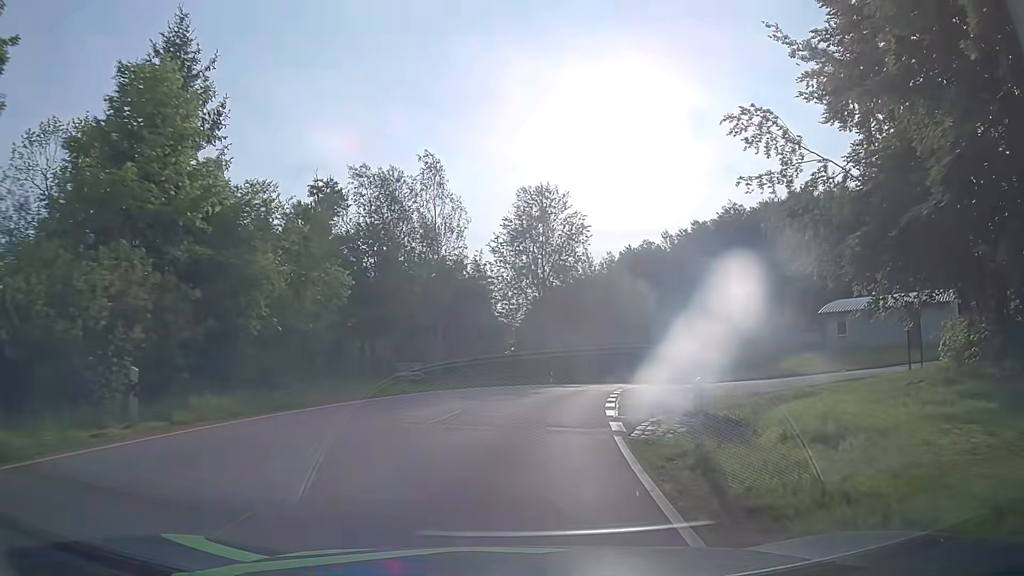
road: tertiary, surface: asphalt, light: Day
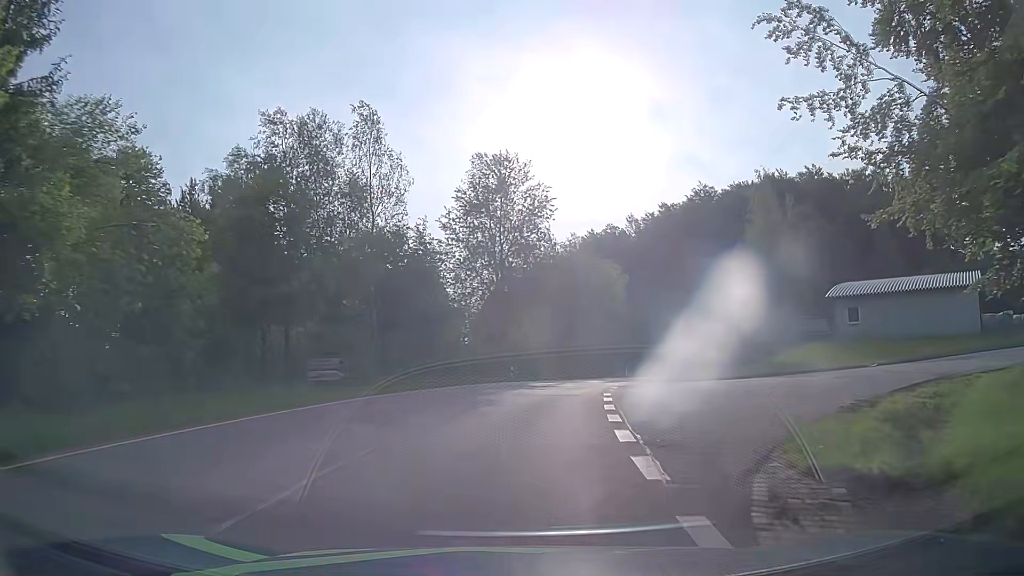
(+0.3, +8.1) m; +5°
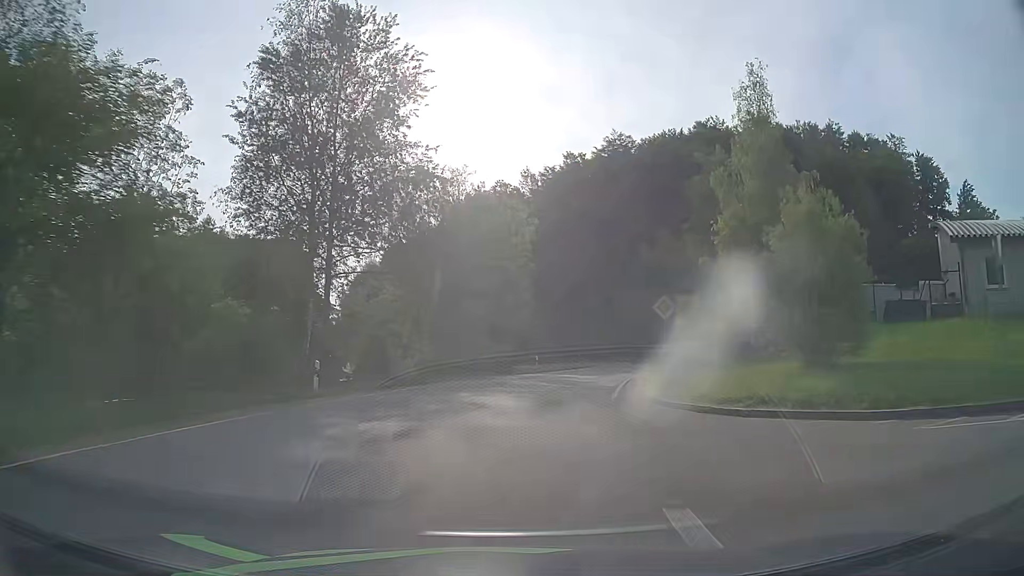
(+1.9, +23.9) m; +10°
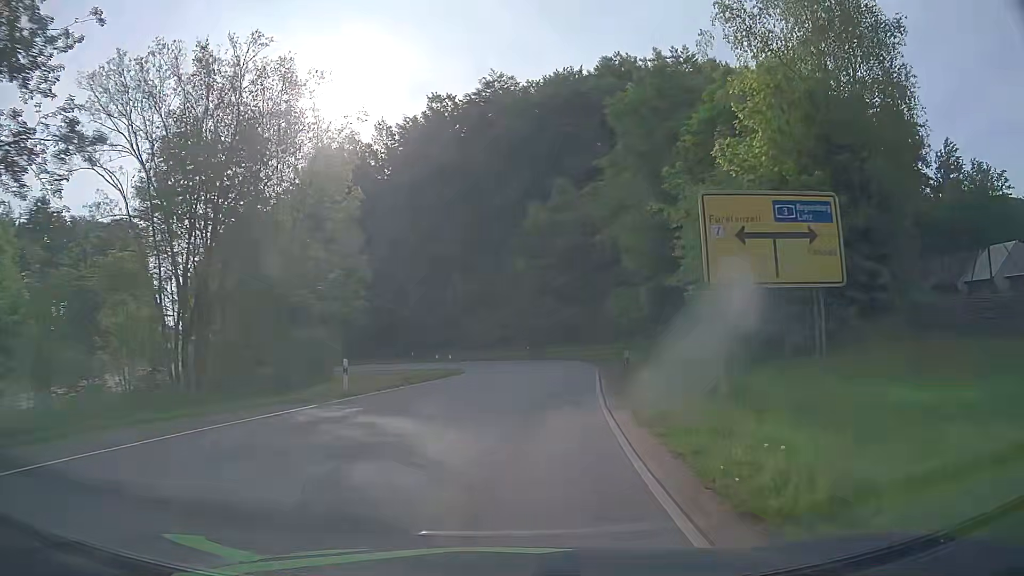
(+2.3, +22.5) m; +11°
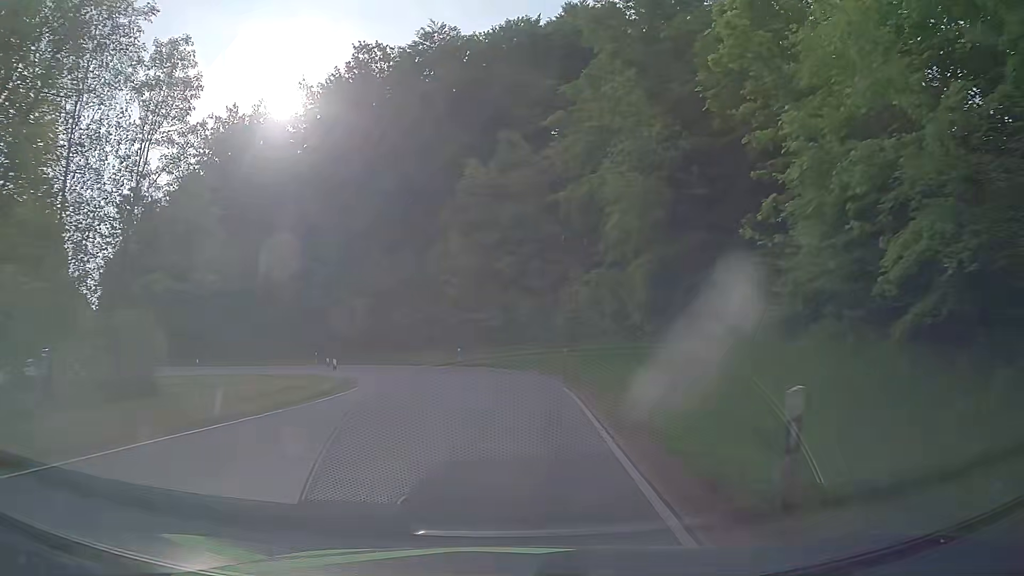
(+0.8, +14.0) m; +6°
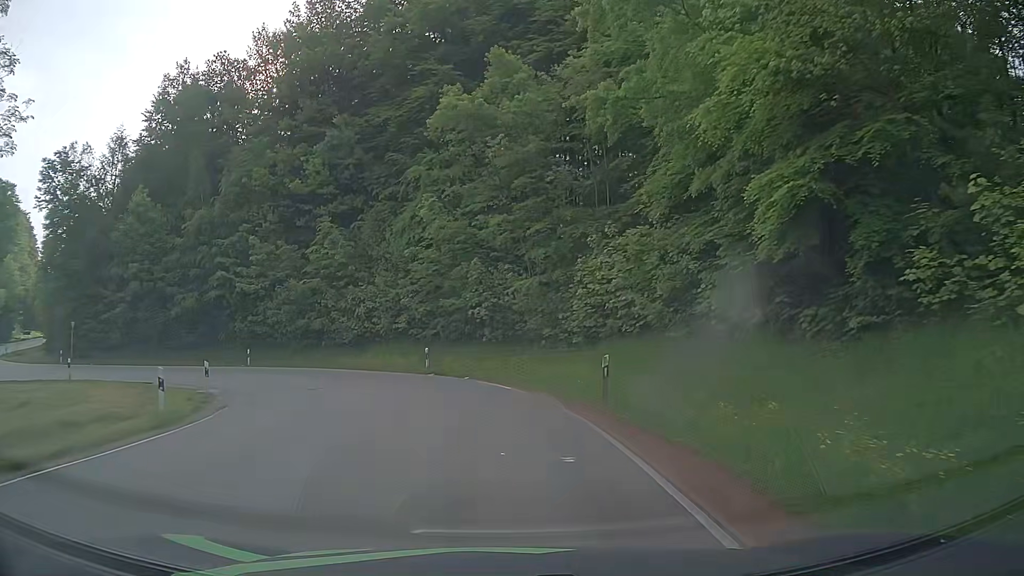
(+0.1, +12.9) m; +1°
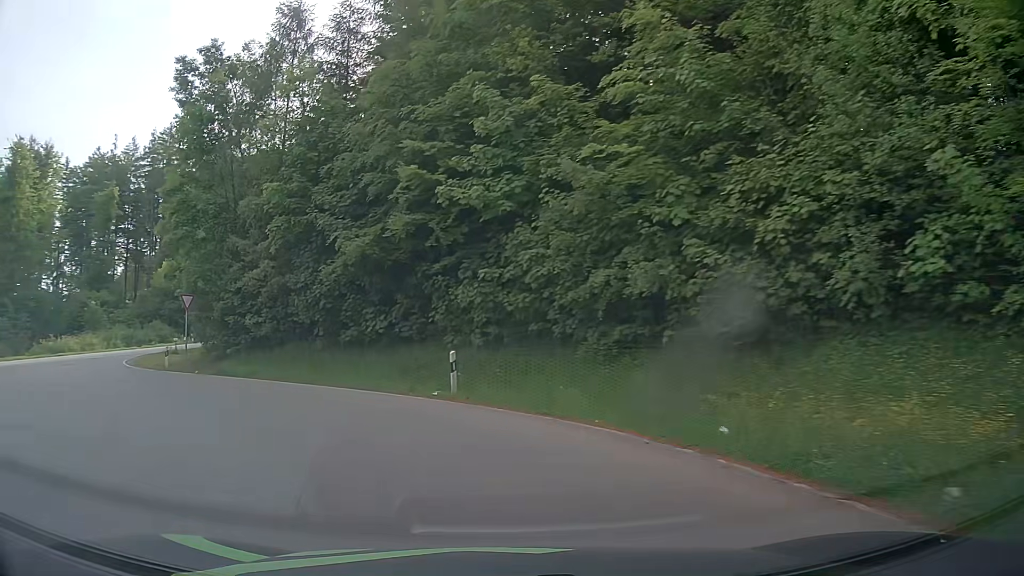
(-5.0, +27.0) m; -30°
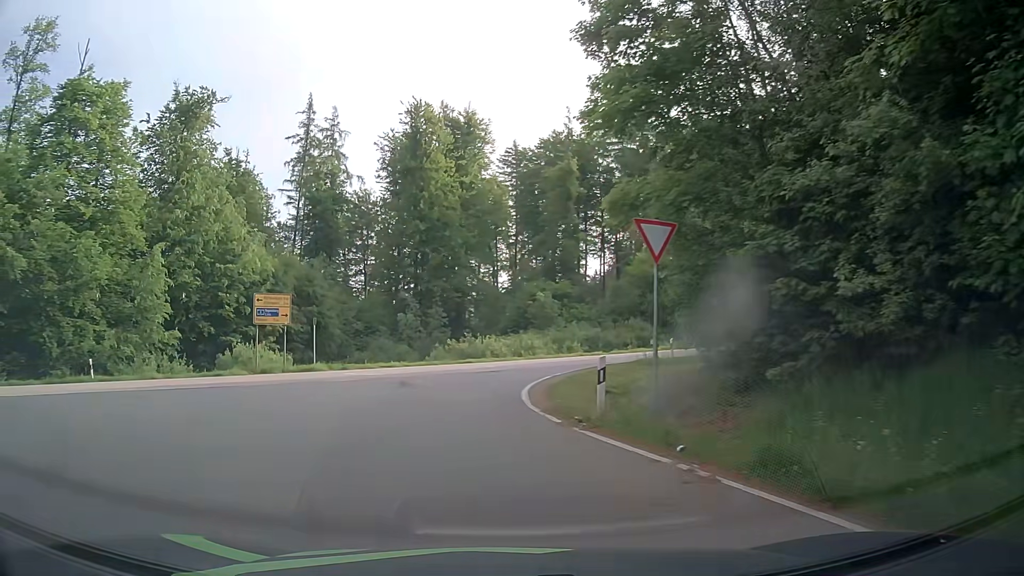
(-7.4, +17.2) m; -44°
(-1, +10) (-1, +20) (+1, +29) (+7, +38) (+14, +45) (+21, +52) (+27, +60) (+34, +67) (+41, +74) (+48, +82) m
